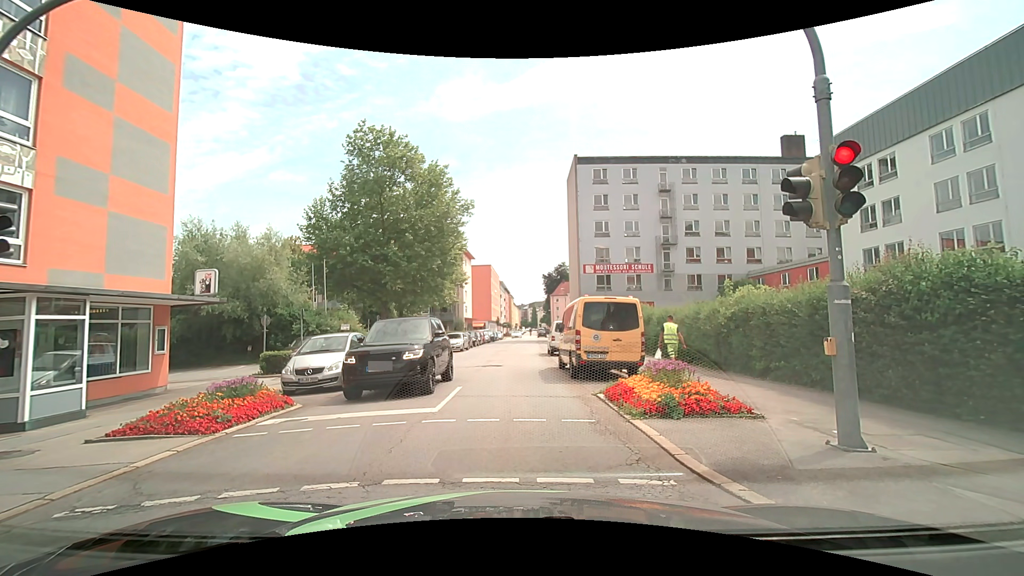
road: tertiary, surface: asphalt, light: Day
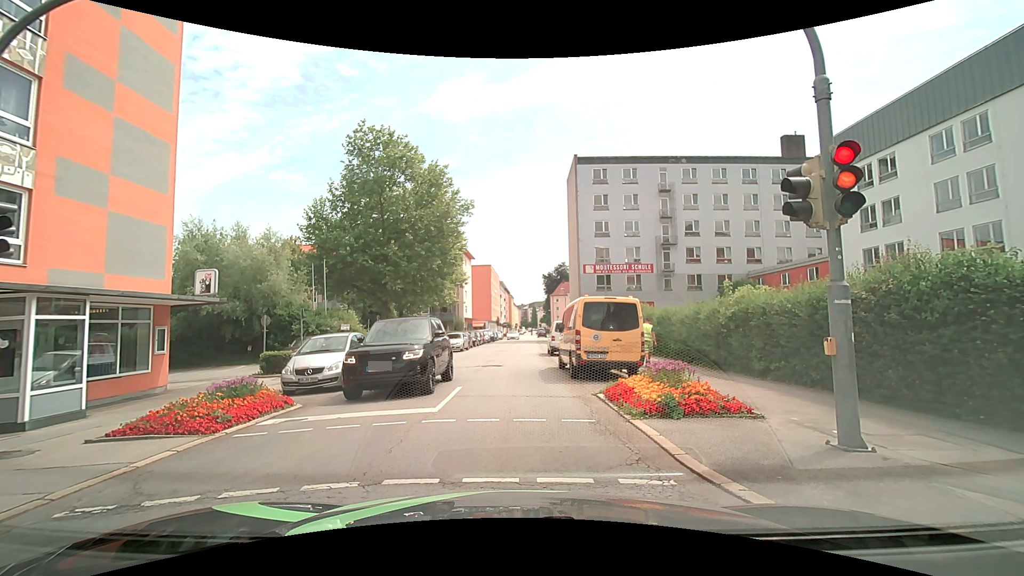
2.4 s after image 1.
(0.0, 0.0) m; 0°
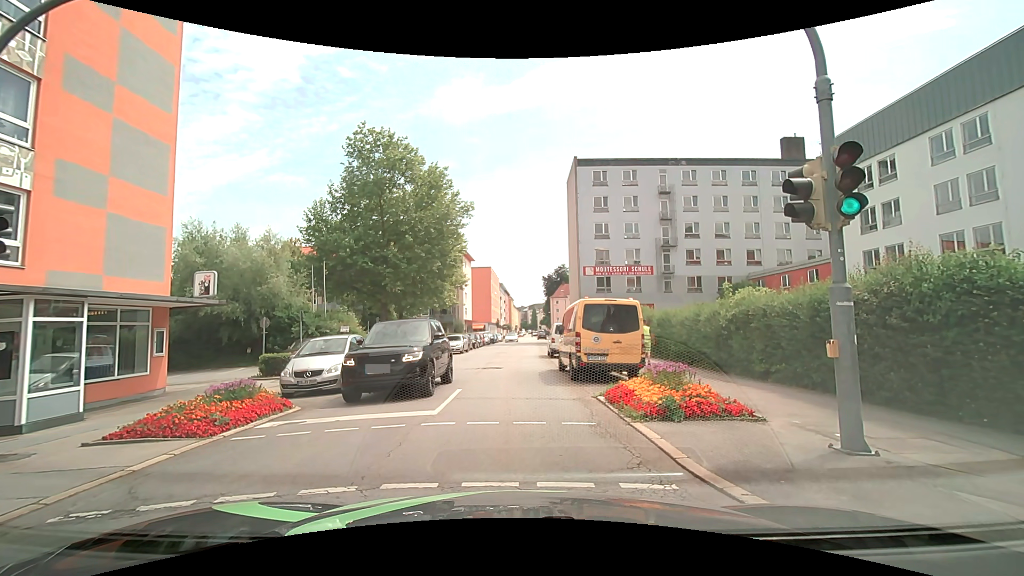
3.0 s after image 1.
(0.0, 0.0) m; 0°
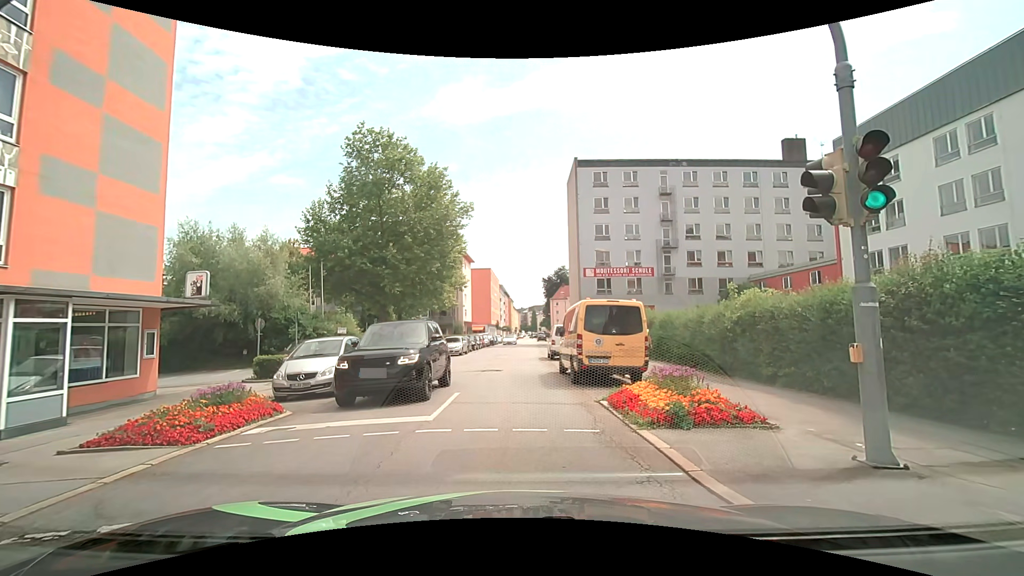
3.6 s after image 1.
(0.0, +0.5) m; 0°
